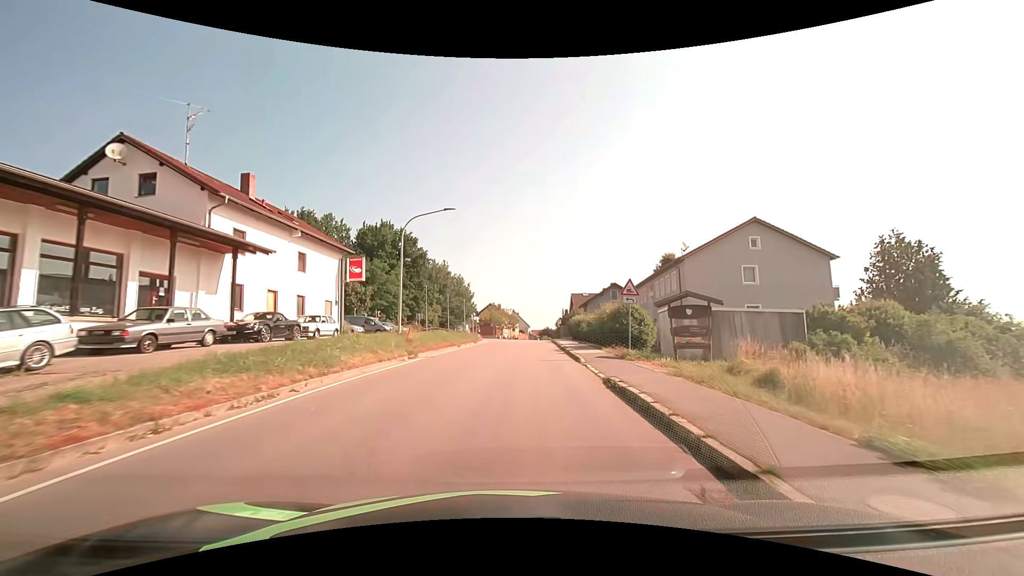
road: tertiary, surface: asphalt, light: Day
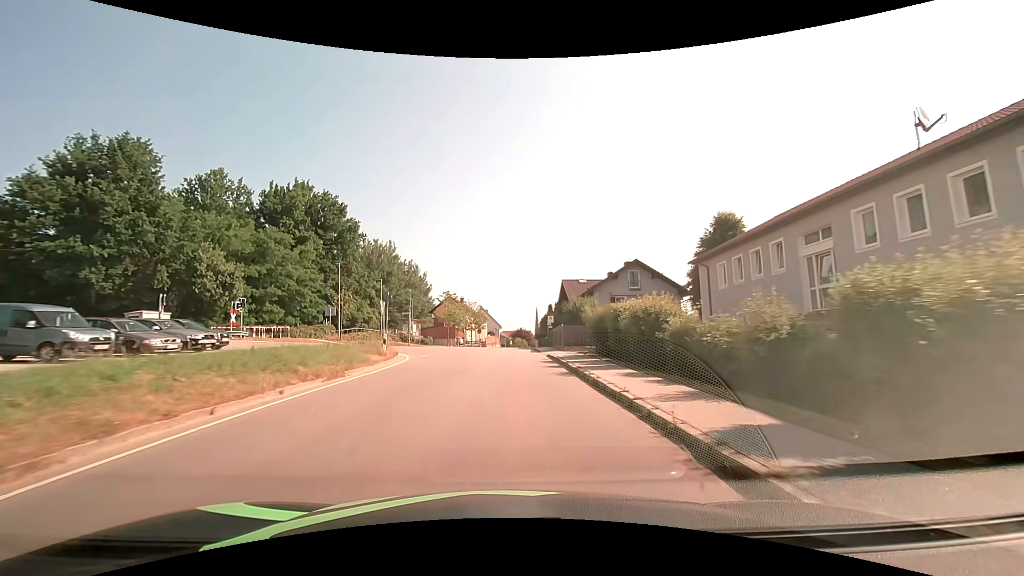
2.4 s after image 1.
(+1.1, +29.8) m; +3°
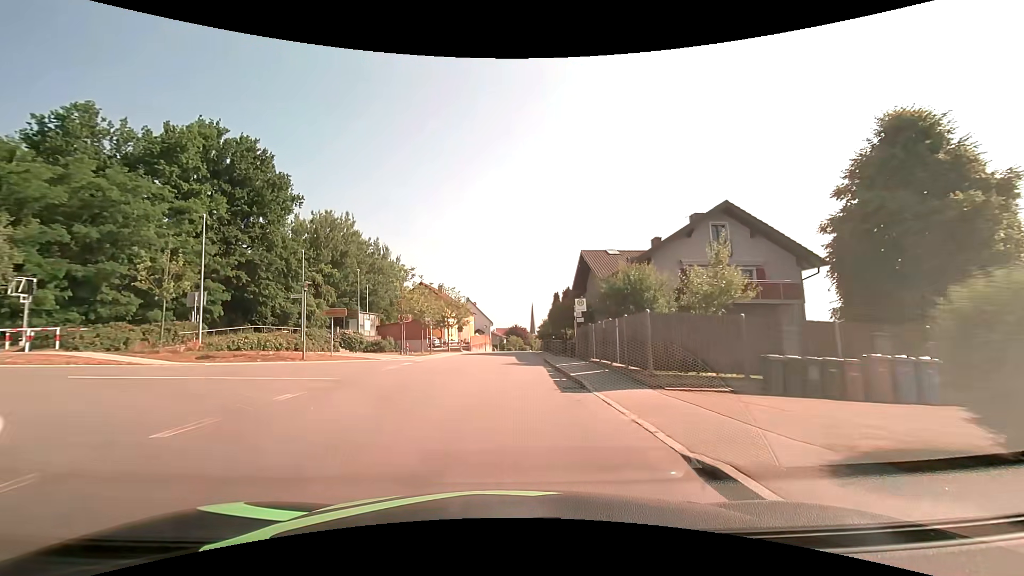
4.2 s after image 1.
(+0.2, +22.7) m; +1°
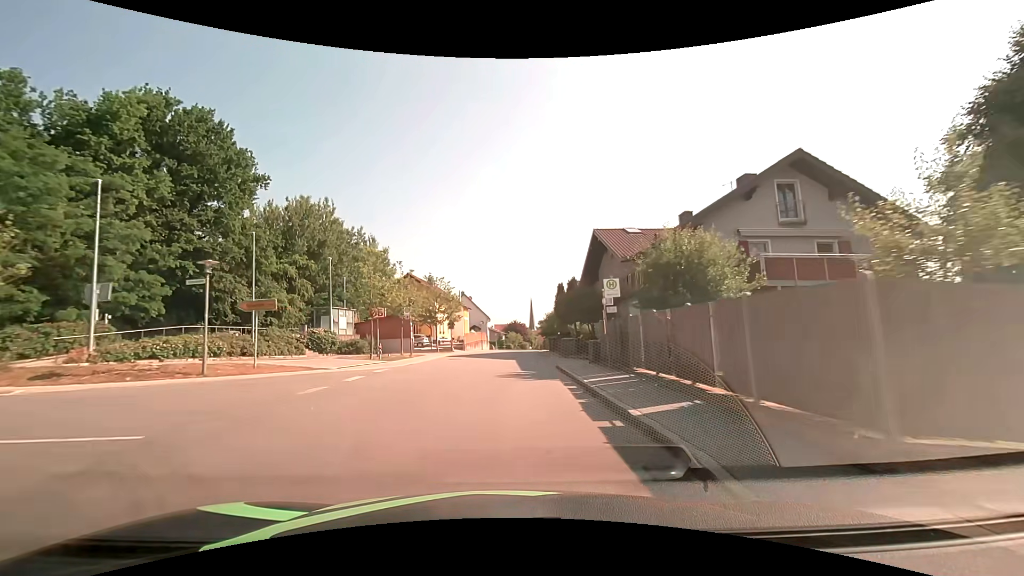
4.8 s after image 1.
(0.0, +7.6) m; 0°
(0, +10) (0, +20) (0, +30) (+1, +40) (+1, +50) (+2, +60) (+2, +70) (+2, +80) (+3, +90) (+3, +100) m
